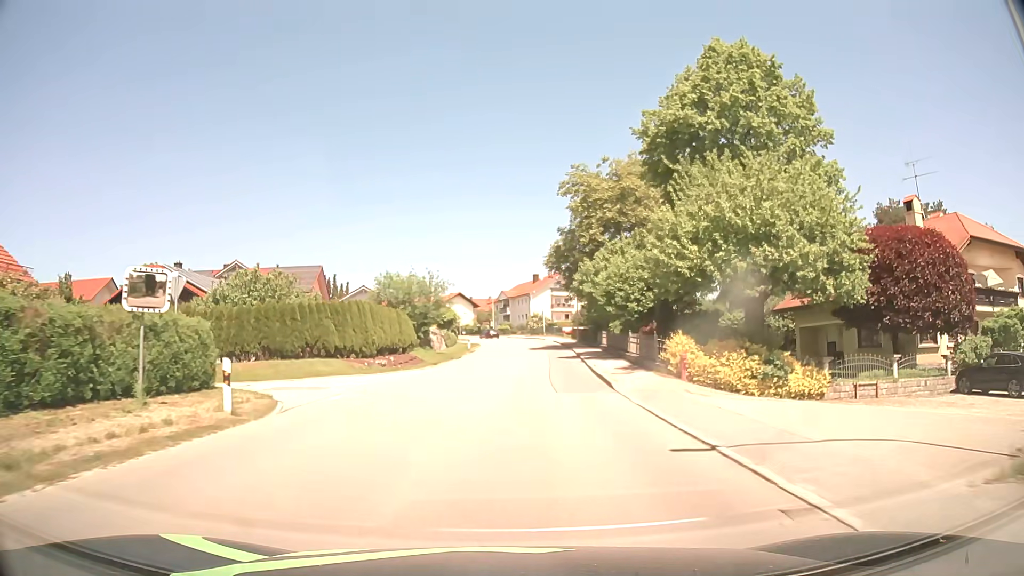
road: tertiary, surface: asphalt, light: Day
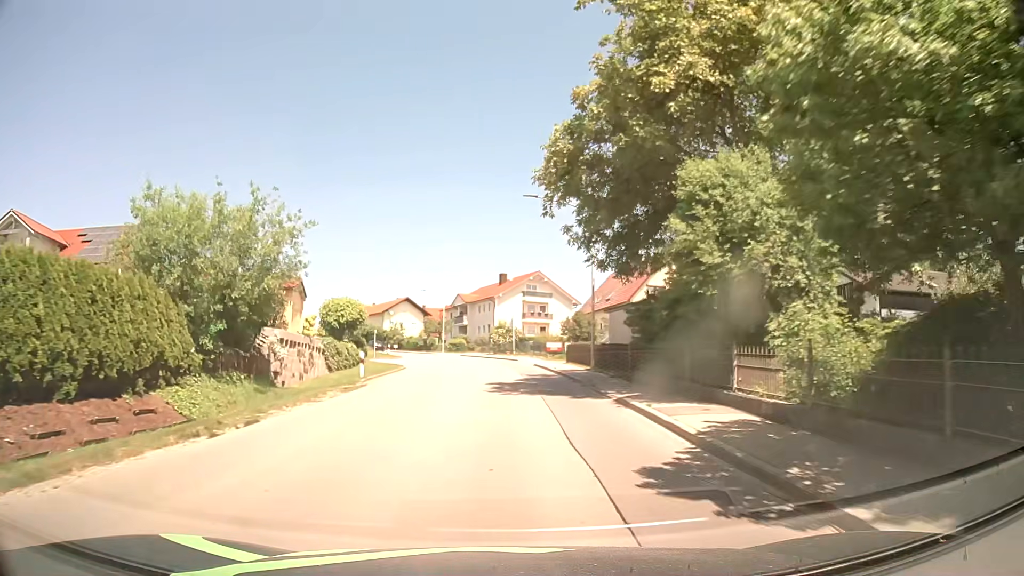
(+0.9, +29.2) m; +3°
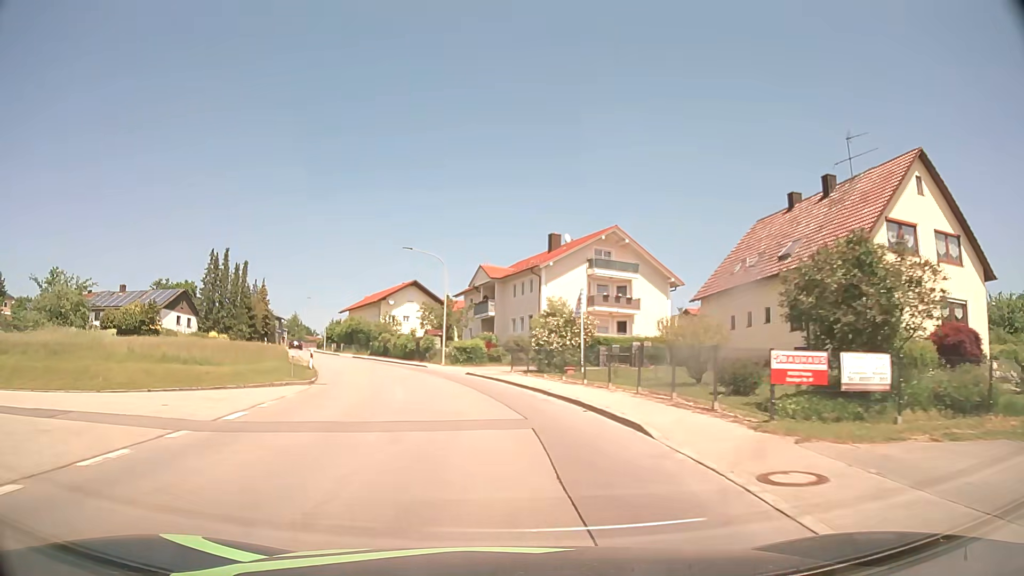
(-0.3, +37.0) m; -4°
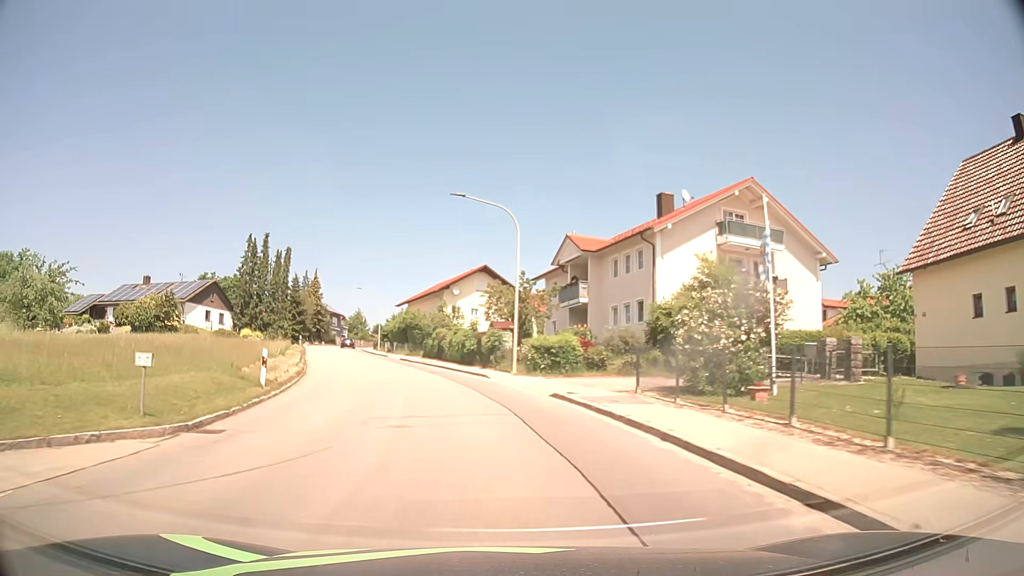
(-0.7, +15.0) m; -6°
